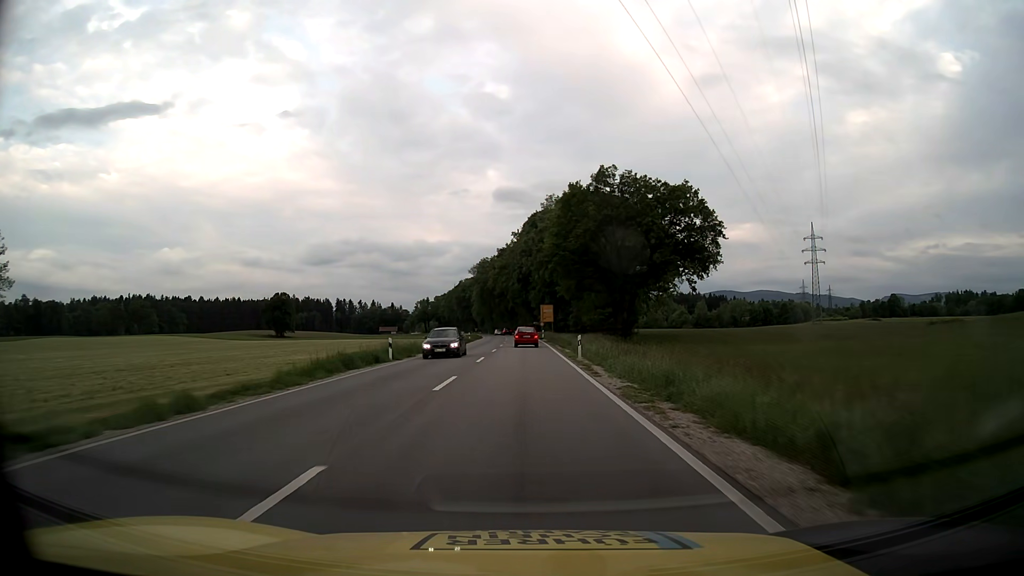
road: primary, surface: asphalt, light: Day
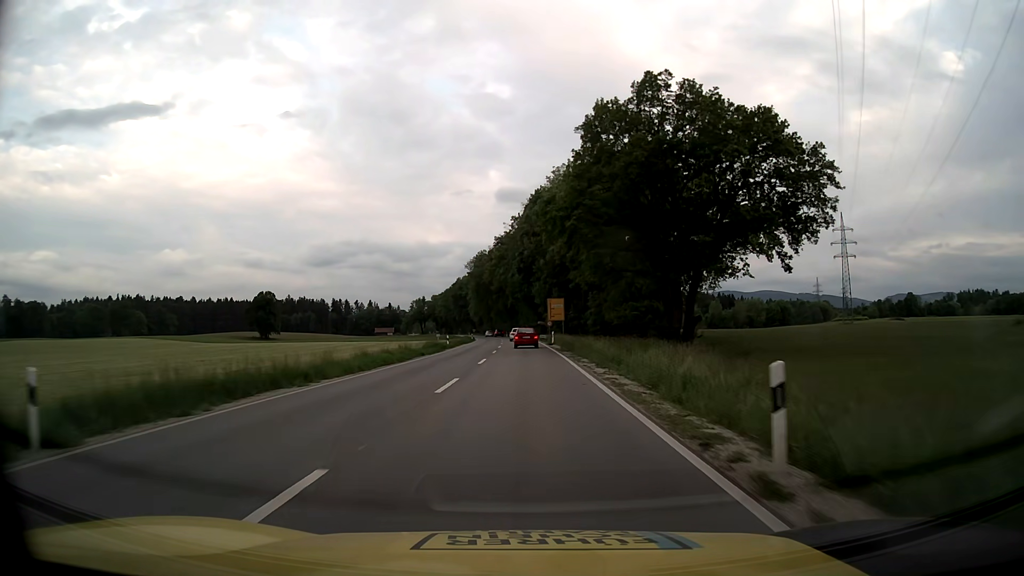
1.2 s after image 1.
(0.0, +24.2) m; 0°
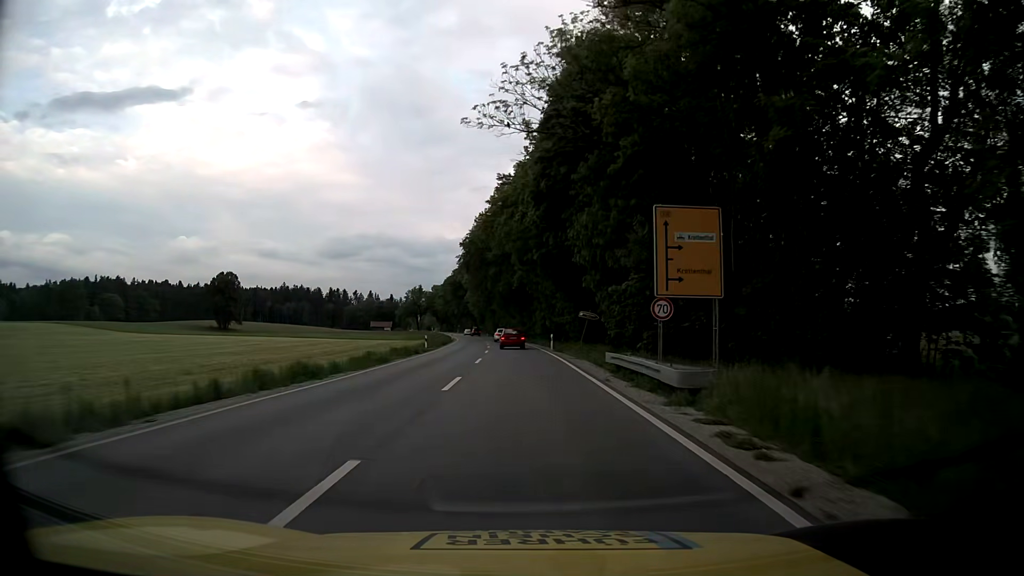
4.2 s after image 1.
(-0.6, +59.7) m; -1°
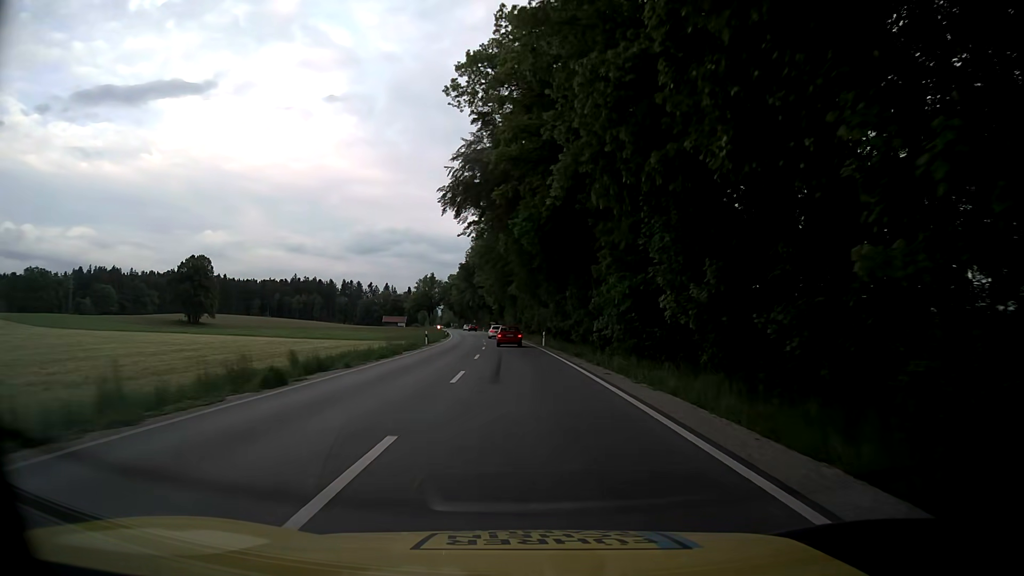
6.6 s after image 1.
(-0.9, +46.9) m; -2°
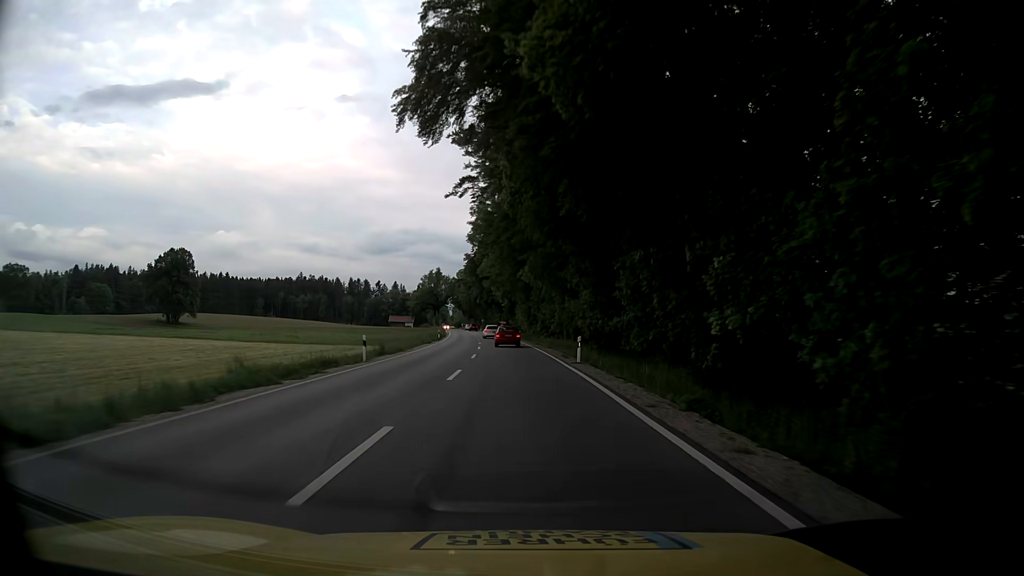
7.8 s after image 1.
(-0.1, +23.2) m; -1°
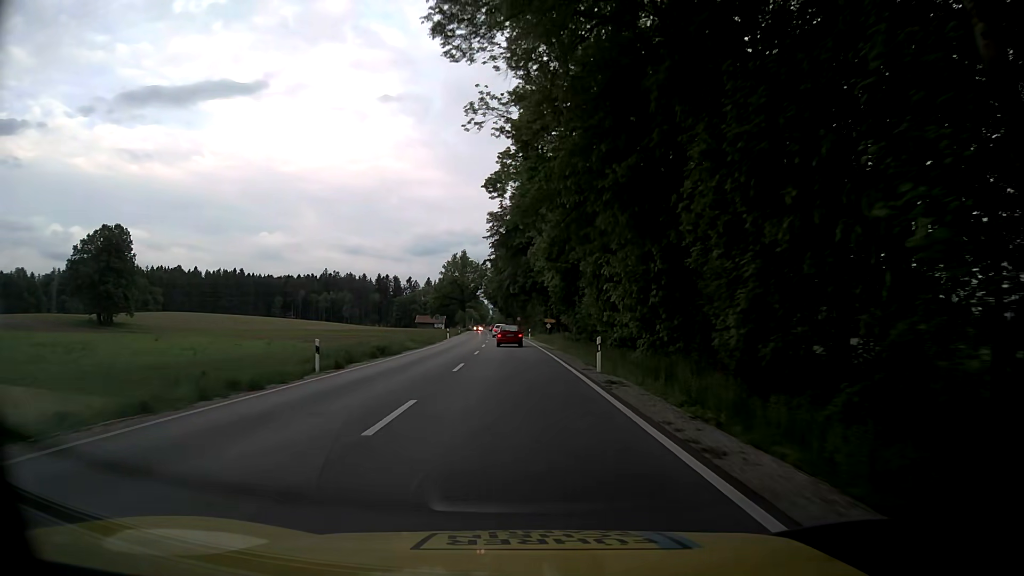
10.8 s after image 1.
(-2.1, +57.0) m; -4°
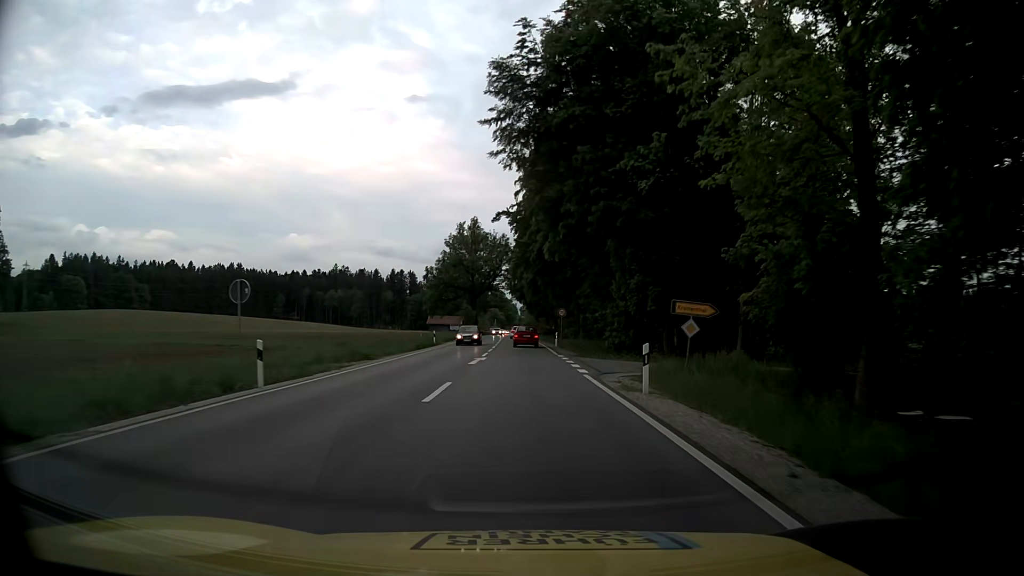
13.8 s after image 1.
(-1.1, +56.5) m; -3°
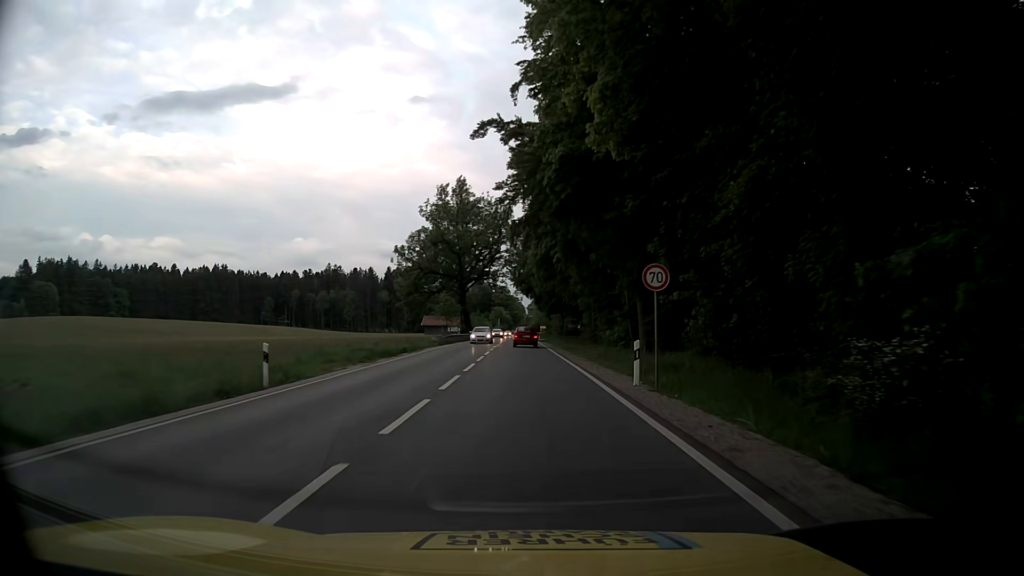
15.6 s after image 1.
(-0.1, +33.8) m; -1°
(0, +10) (0, +20) (0, +30) (0, +40) (0, +50) (0, +60) (0, +70) (-1, +80) (-1, +90) (-1, +100) m
